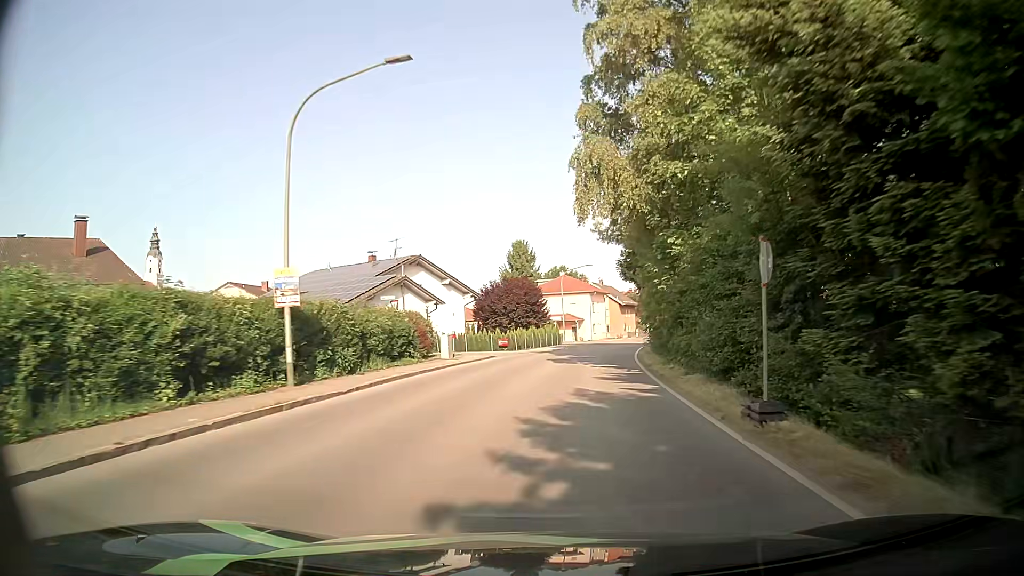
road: secondary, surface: asphalt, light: Day
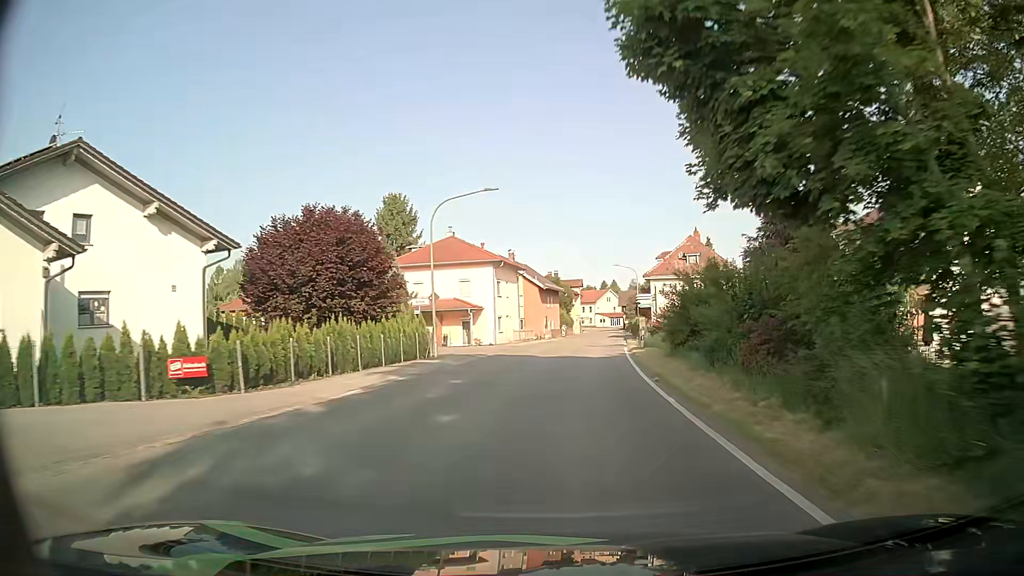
(+2.0, +33.9) m; +7°
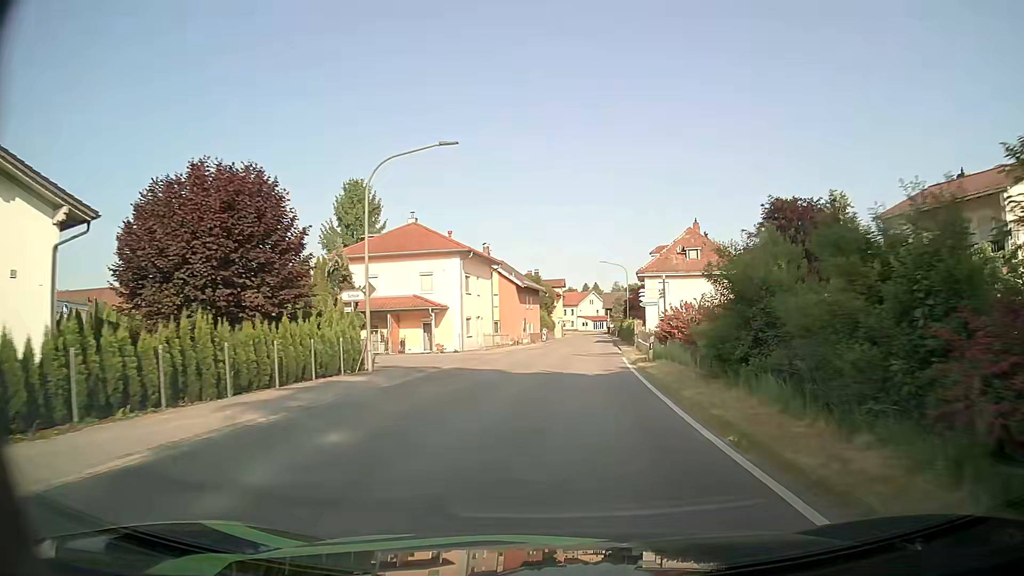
(+0.2, +8.2) m; +2°
(0, +10) (+1, +20) (+2, +30) (+3, +40) (+4, +50) (+4, +60) (+5, +70) (+6, +80) (+7, +90) (+8, +100) m
